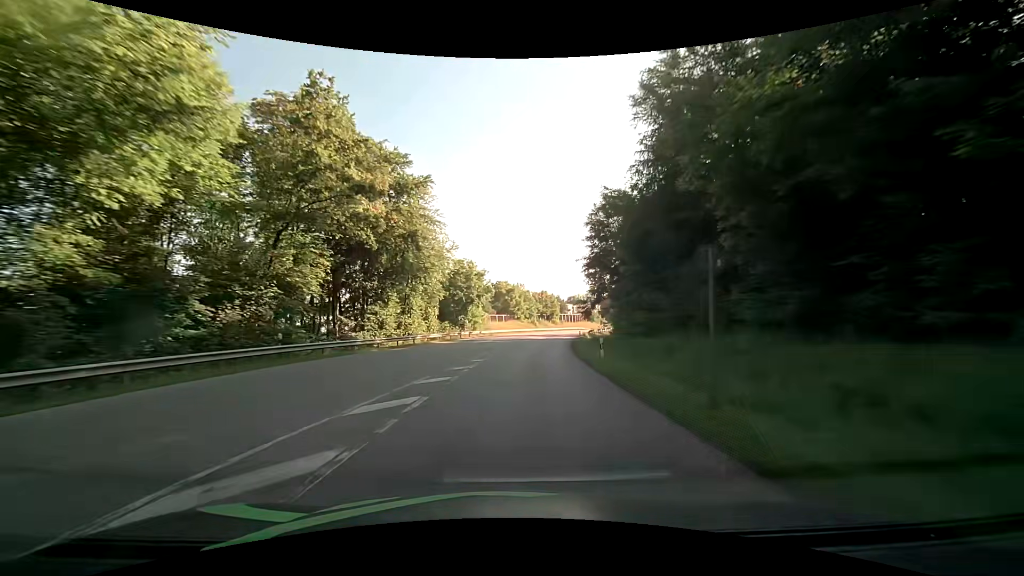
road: secondary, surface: asphalt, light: Day
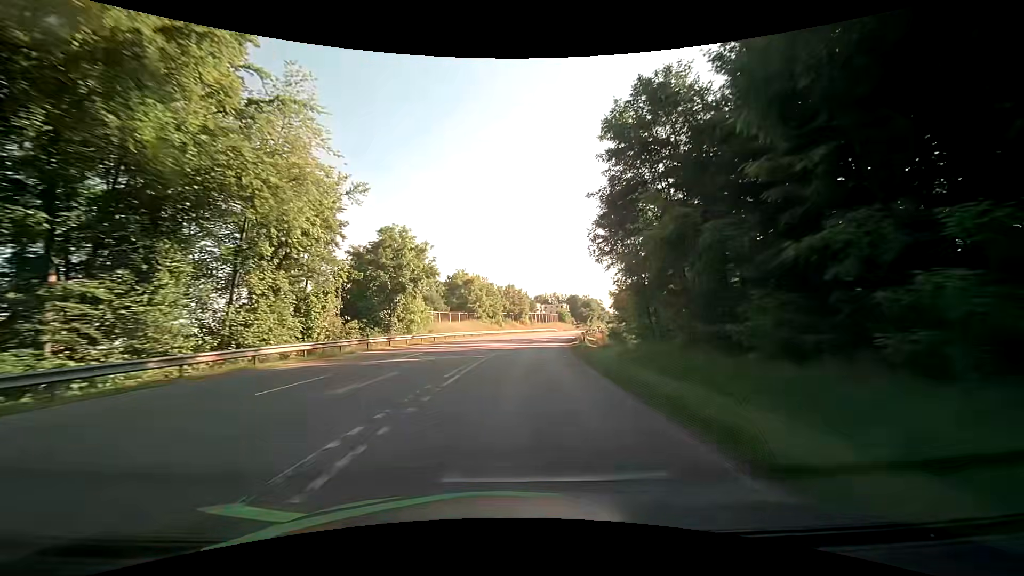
(+1.1, +25.1) m; +5°
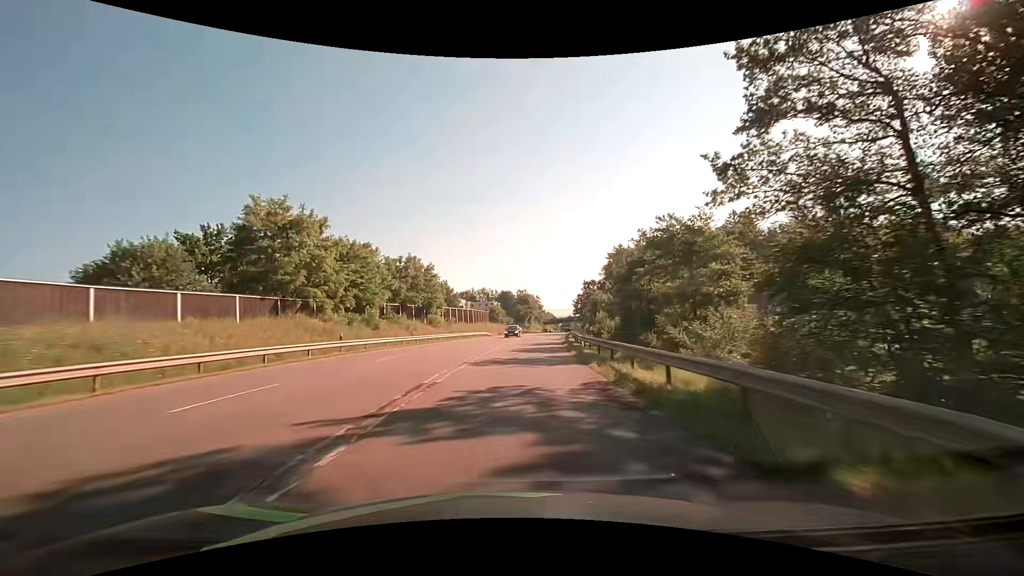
(+3.5, +49.0) m; +8°
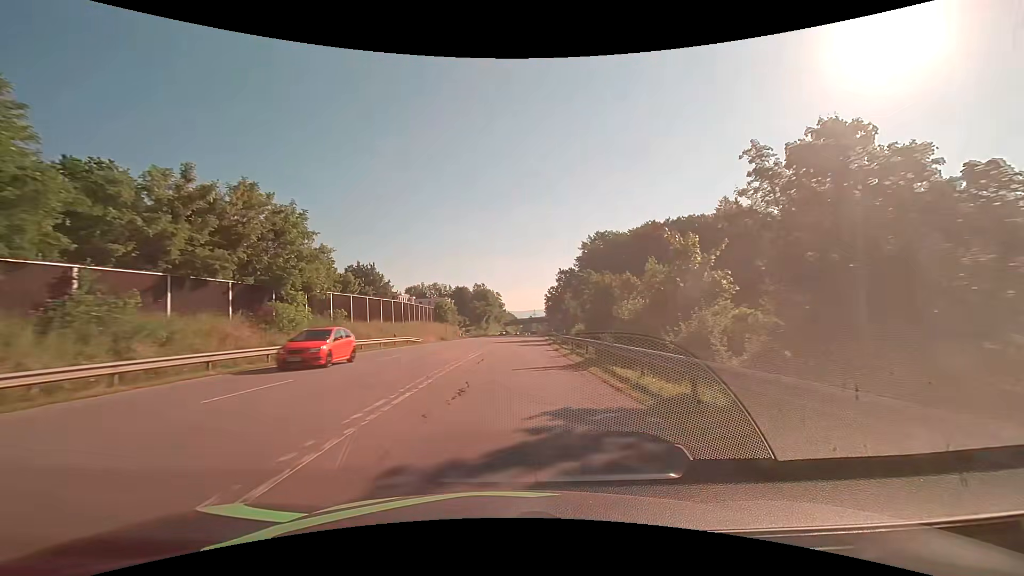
(+1.3, +34.3) m; +5°
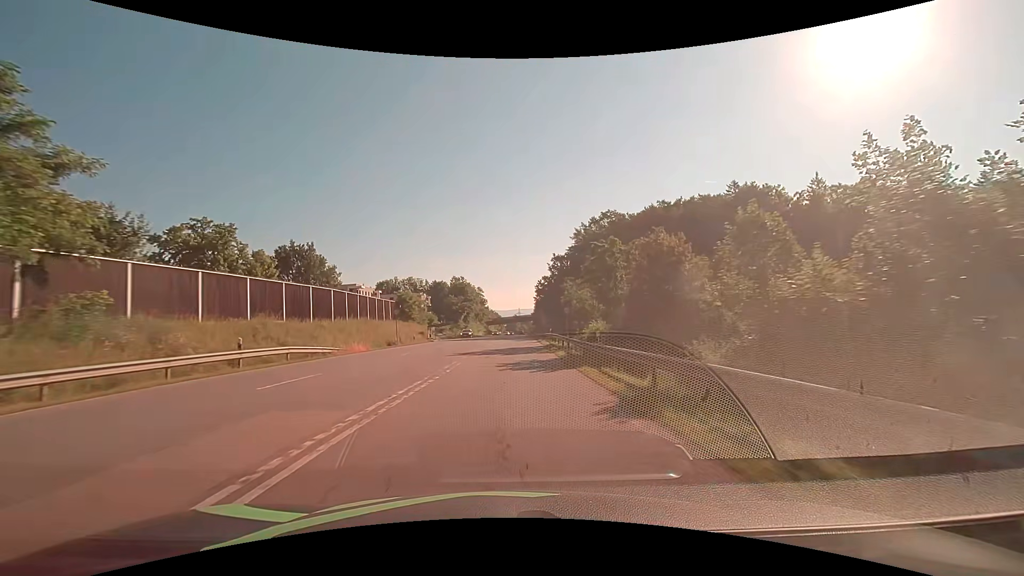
(+0.4, +21.6) m; +2°
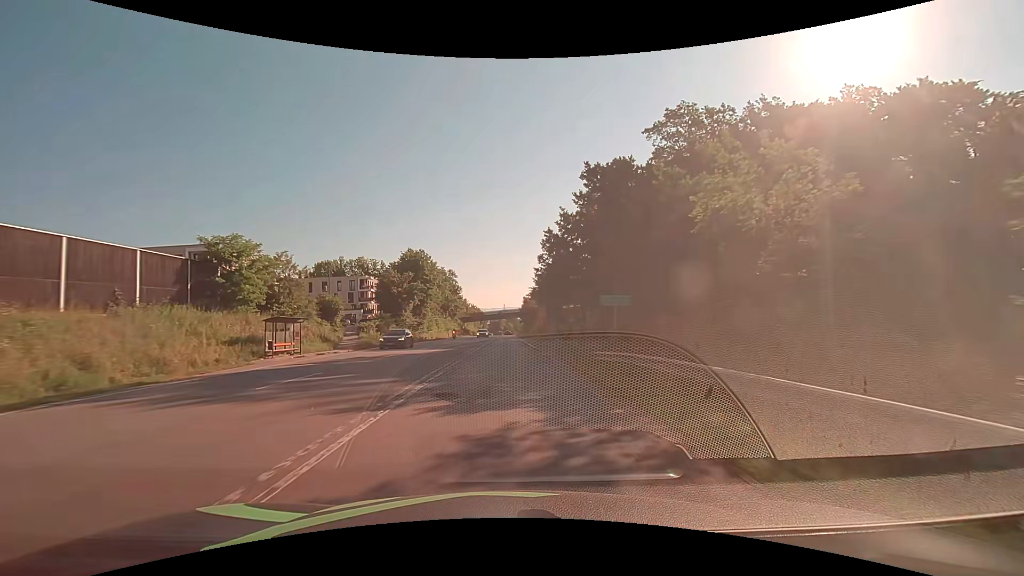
(+0.7, +49.7) m; +2°
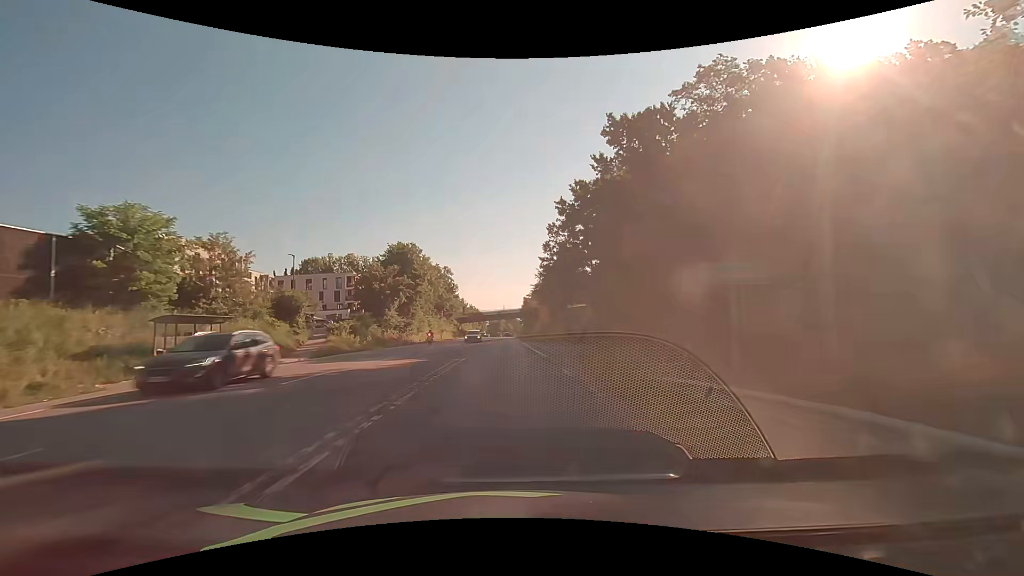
(0.0, +9.5) m; 0°
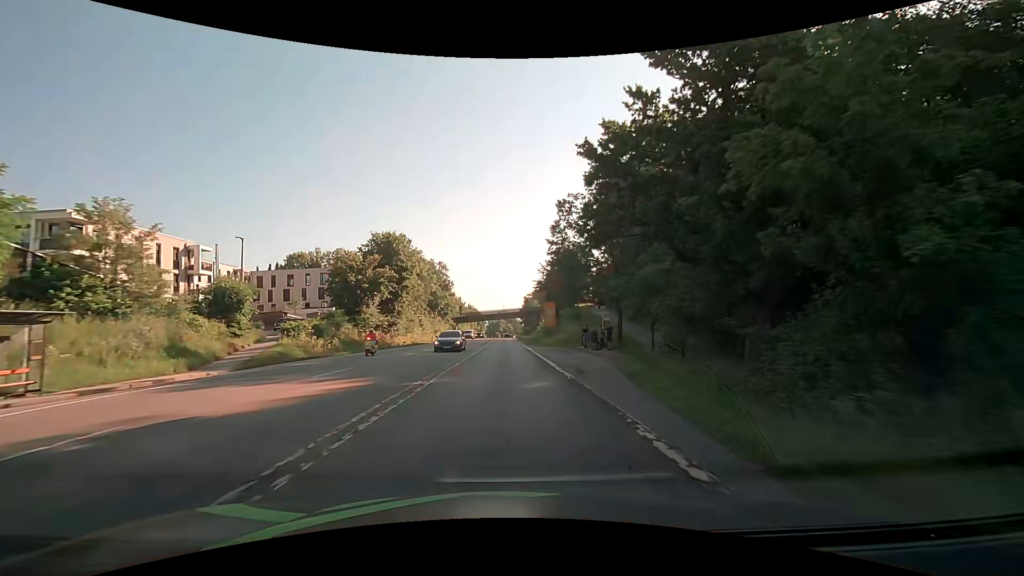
(0.0, +9.4) m; 0°
(0, +10) (0, +20) (0, +30) (0, +40) (0, +50) (0, +60) (0, +70) (0, +80) (0, +90) (0, +100) m
